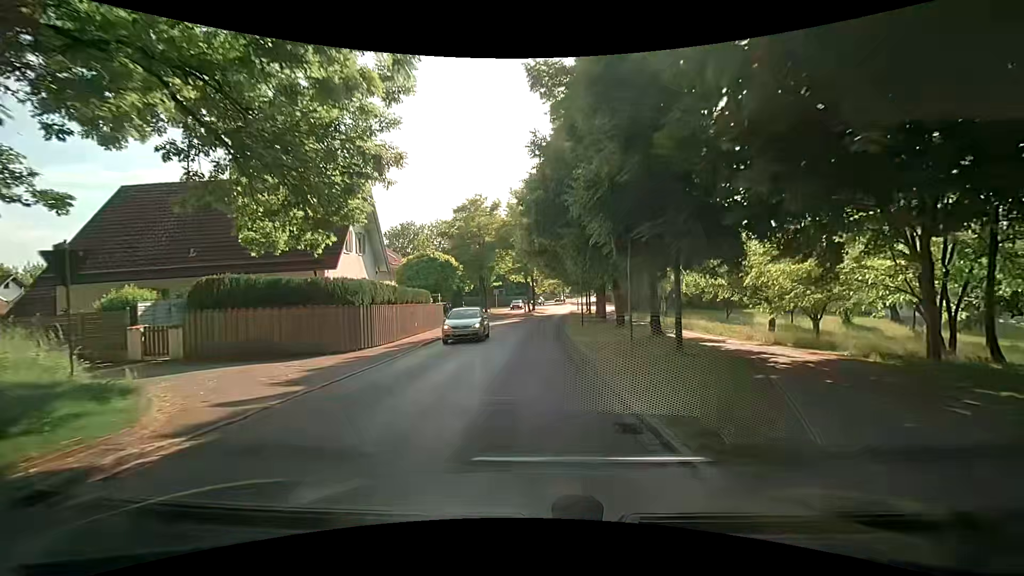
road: tertiary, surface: asphalt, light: Day
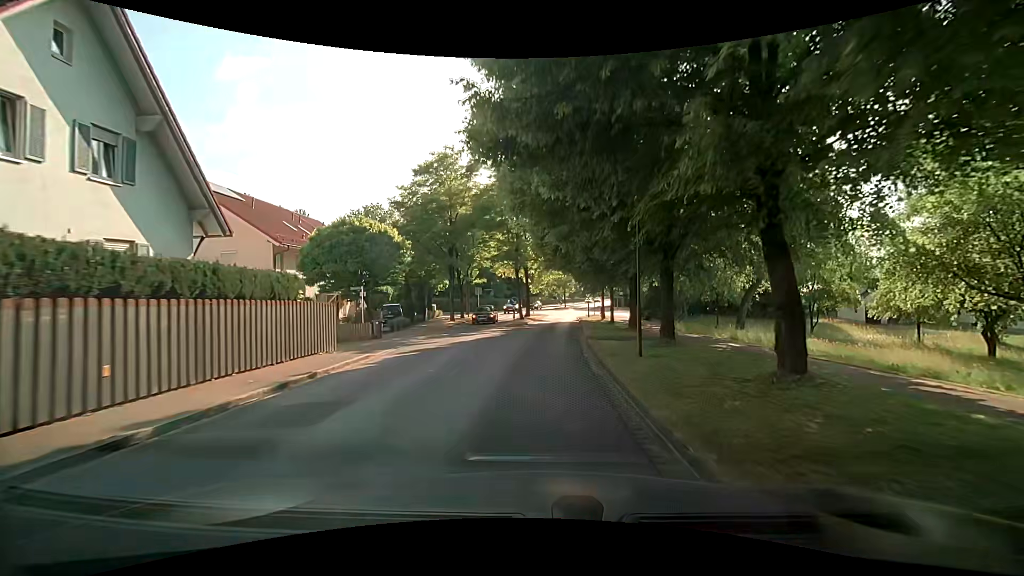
(0.0, +18.5) m; -1°
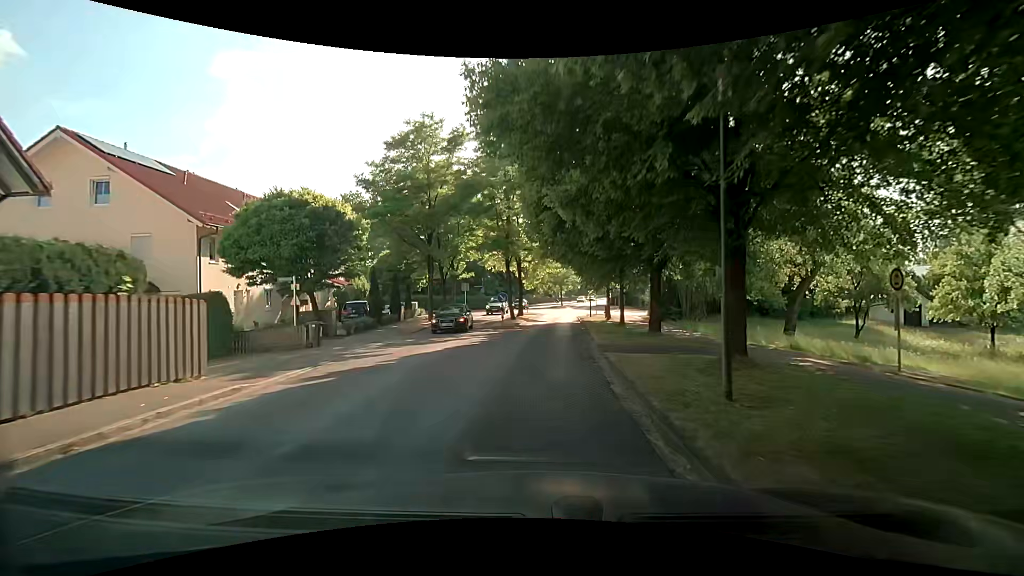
(+0.2, +6.4) m; +2°
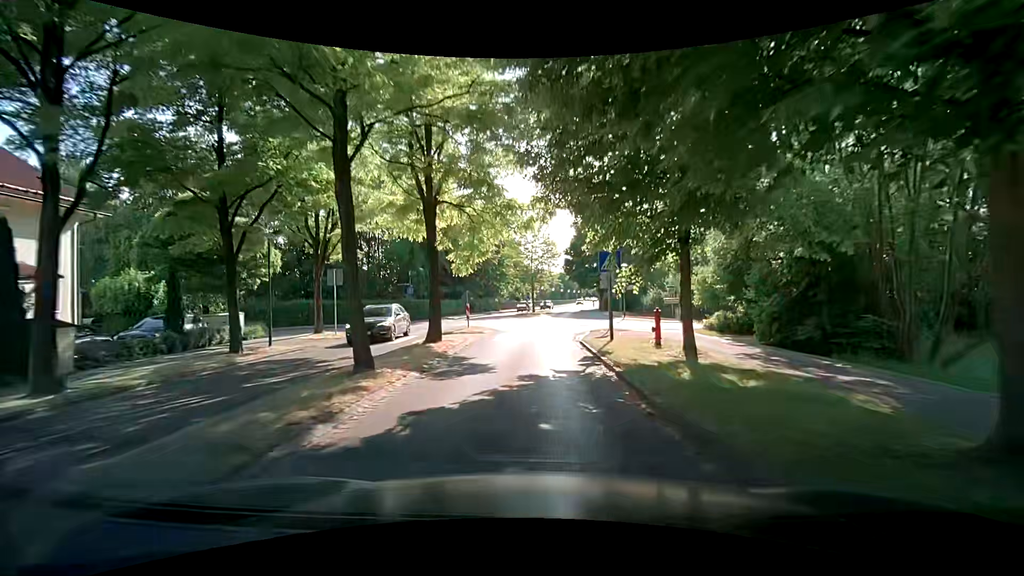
(+0.6, +25.9) m; +4°
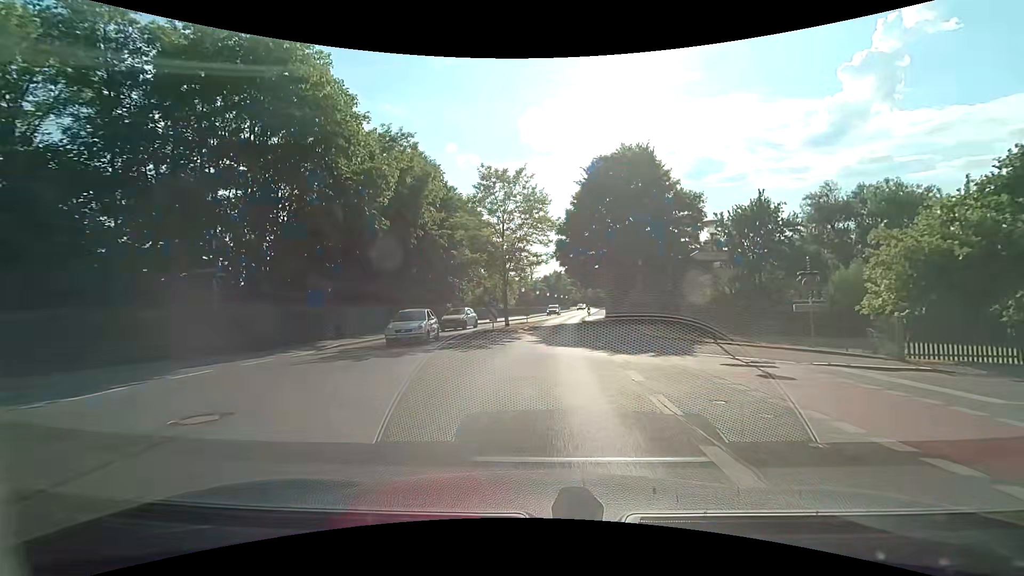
(+0.2, +25.6) m; +1°
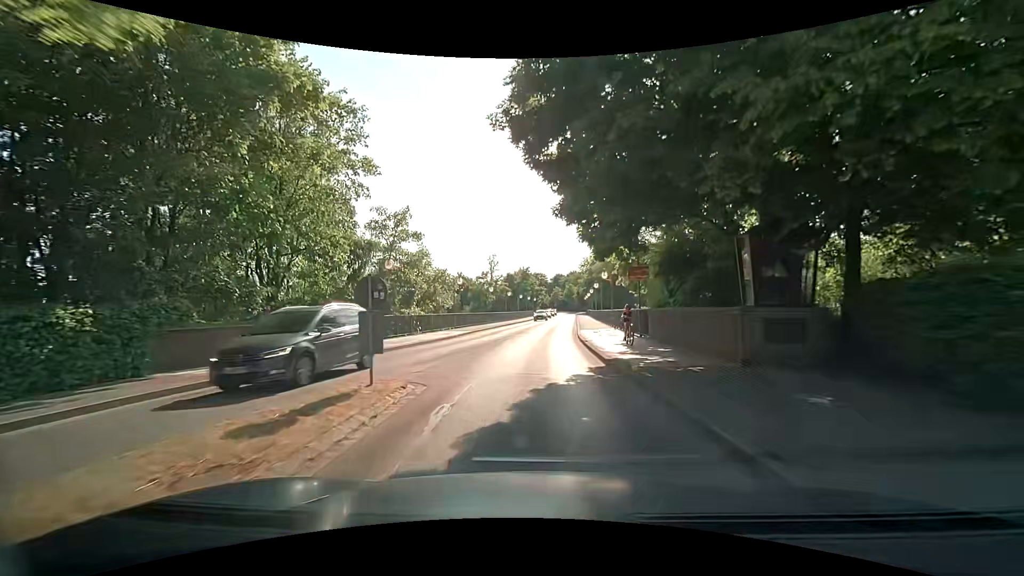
(+1.6, +32.4) m; +4°
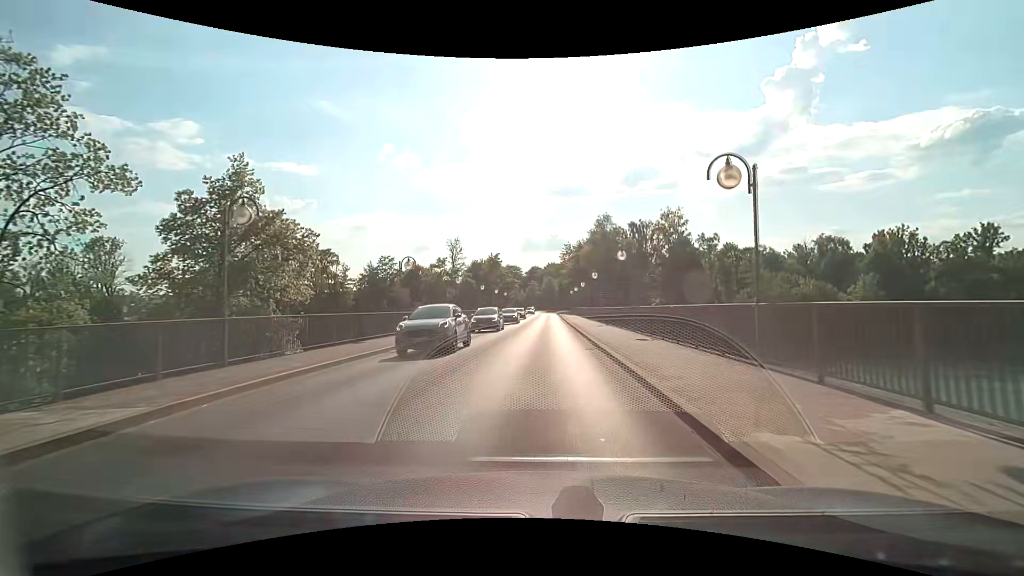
(+0.7, +27.2) m; +3°
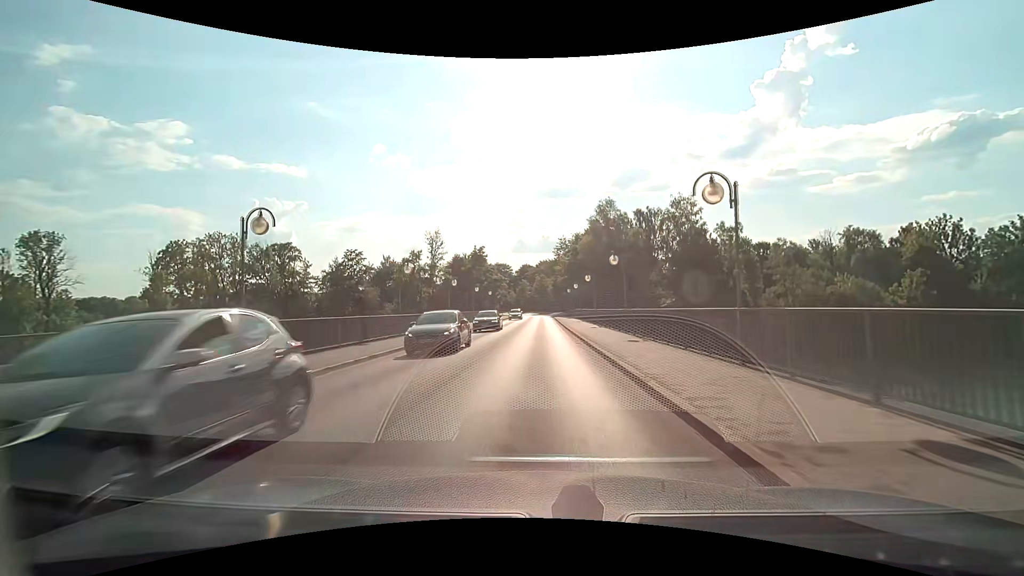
(+0.1, +14.0) m; +1°
(0, +10) (0, +20) (0, +30) (0, +40) (0, +50) (0, +60) (0, +70) (0, +80) (0, +90) (0, +100) m
